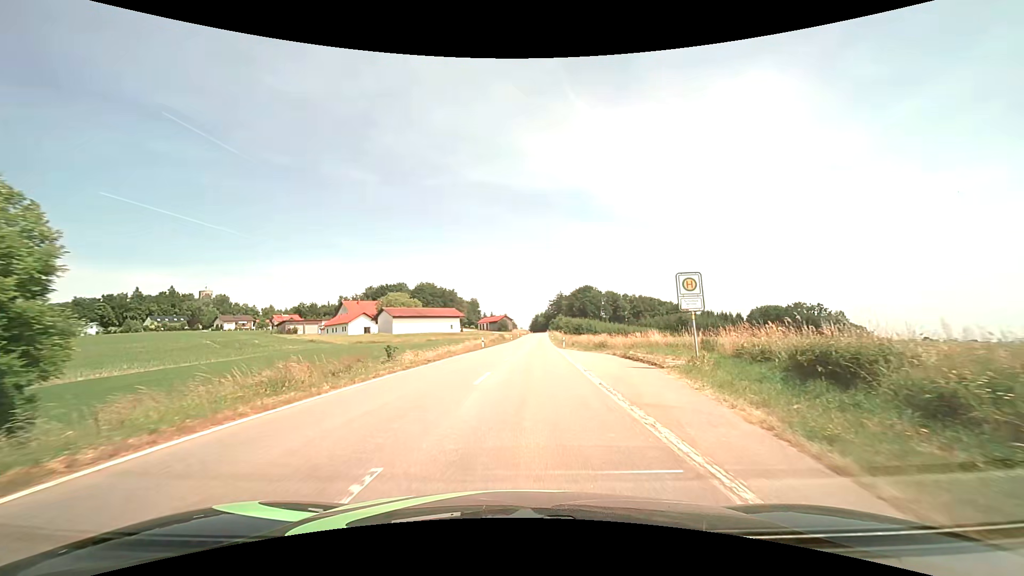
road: tertiary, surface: asphalt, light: Day
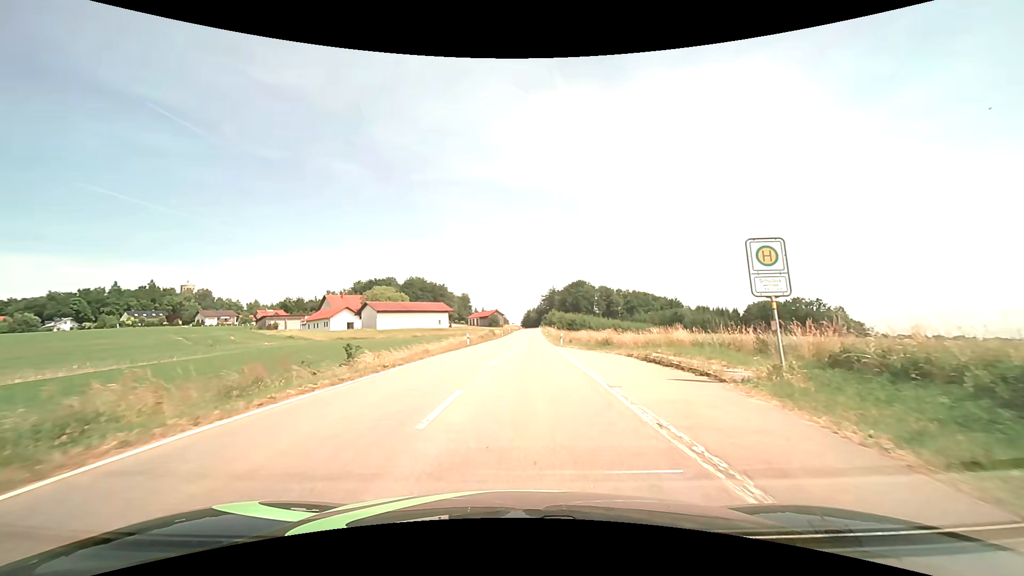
(0.0, +6.5) m; +1°
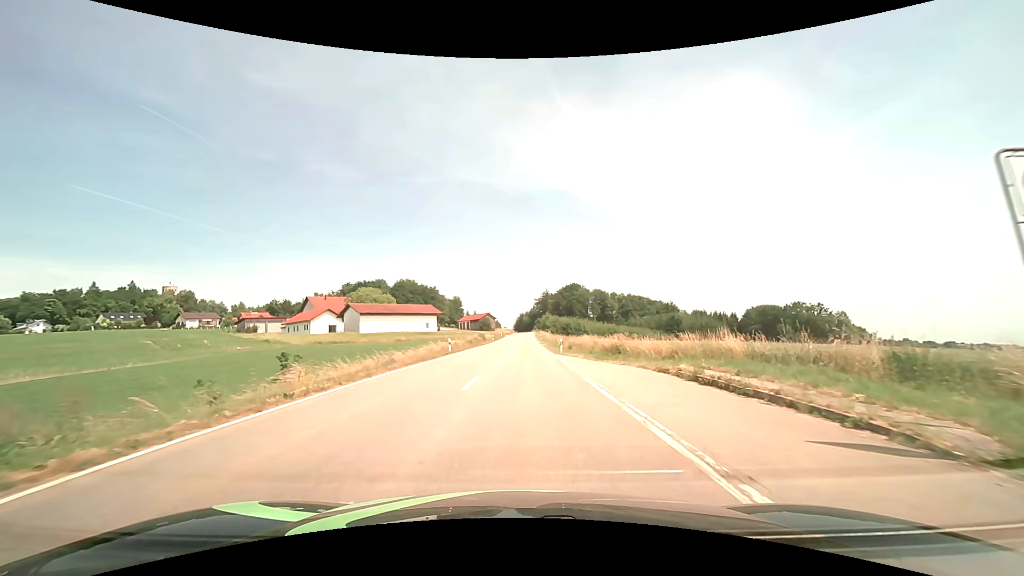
(0.0, +6.8) m; +1°
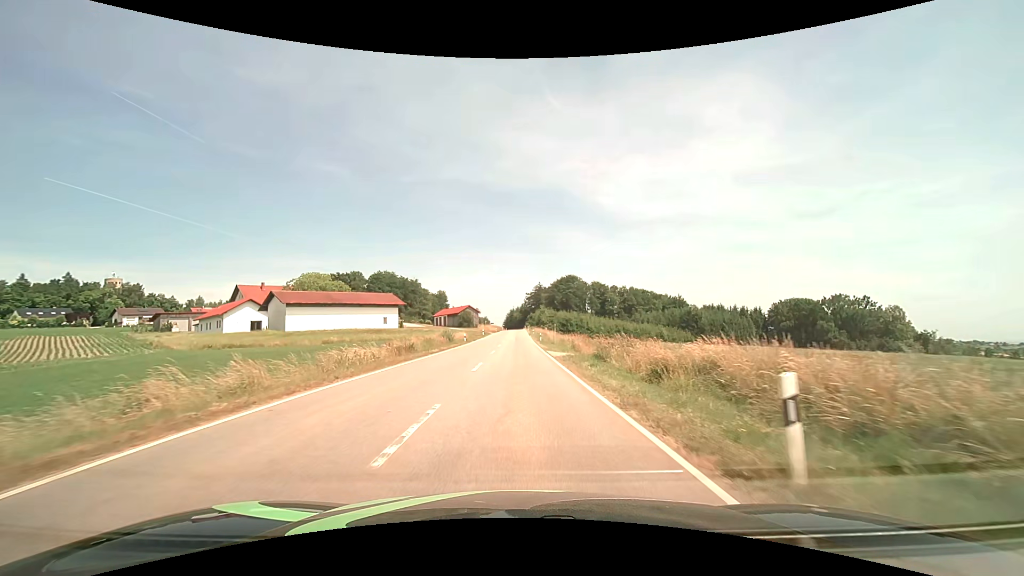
(+0.5, +30.6) m; +1°
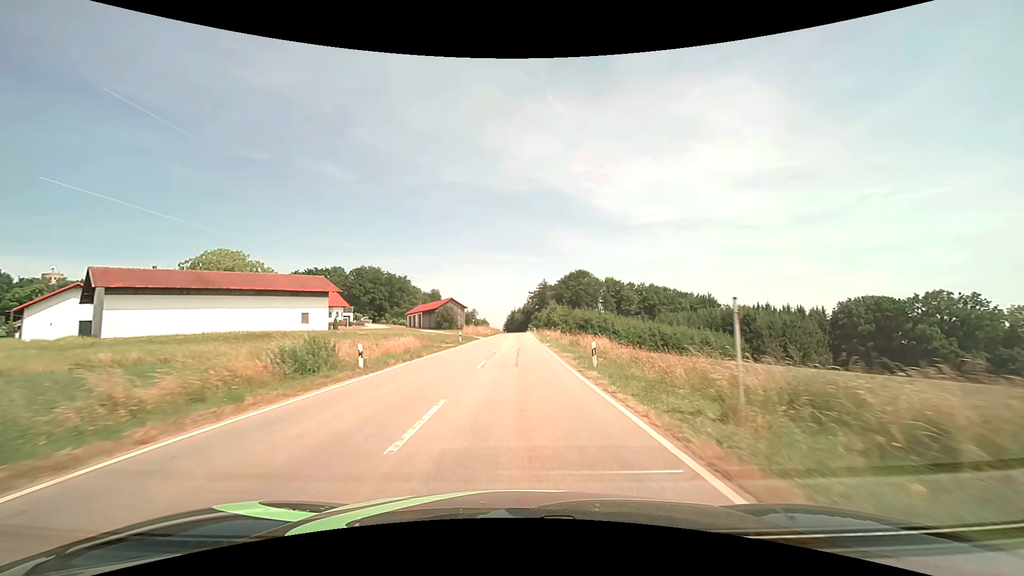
(-0.2, +35.5) m; 0°
(0, +10) (0, +20) (0, +30) (0, +40) (0, +50) (0, +60) (0, +70) (0, +80) (0, +90) (0, +100) m
